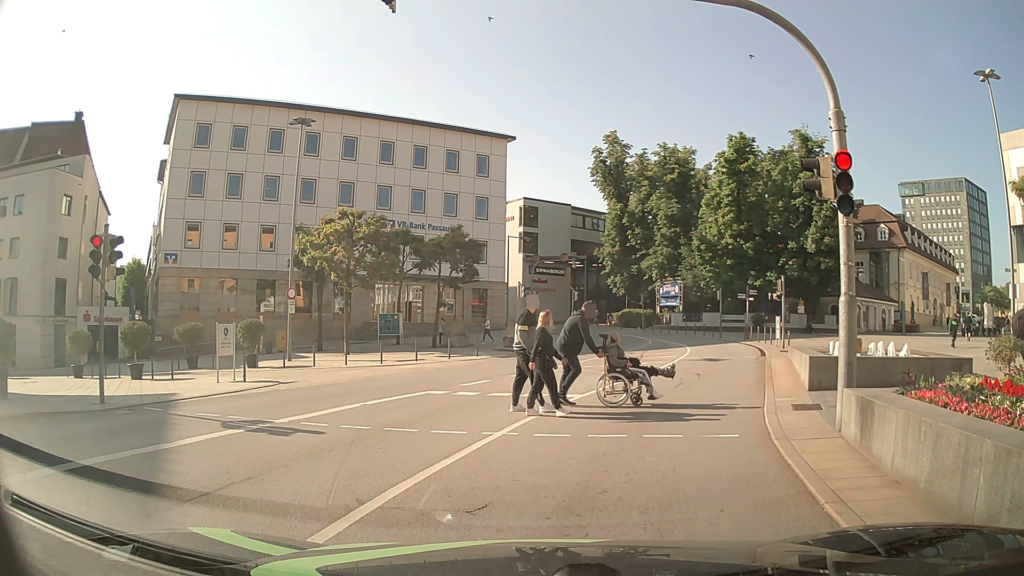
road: primary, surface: asphalt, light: Day
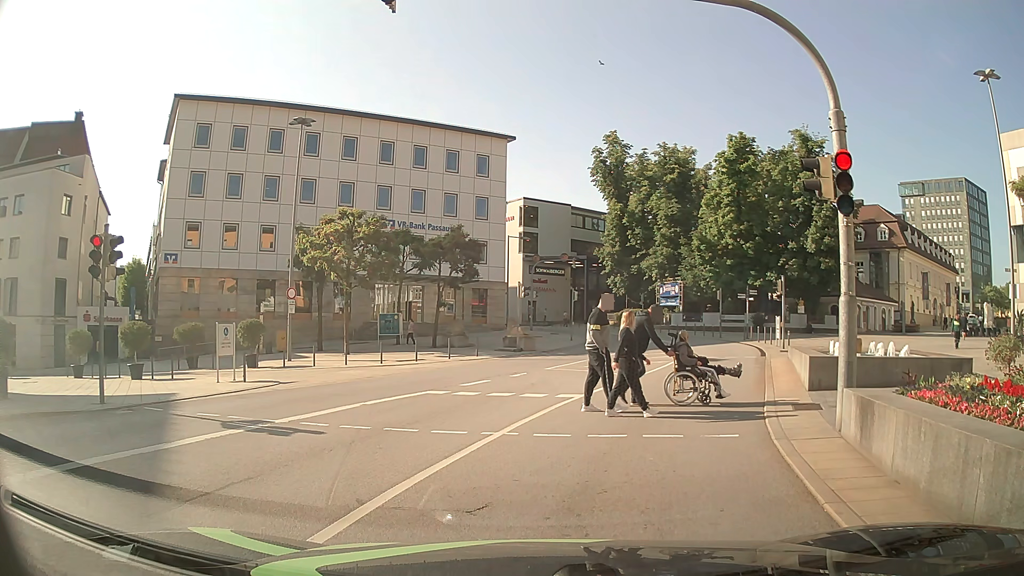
(0.0, 0.0) m; 0°
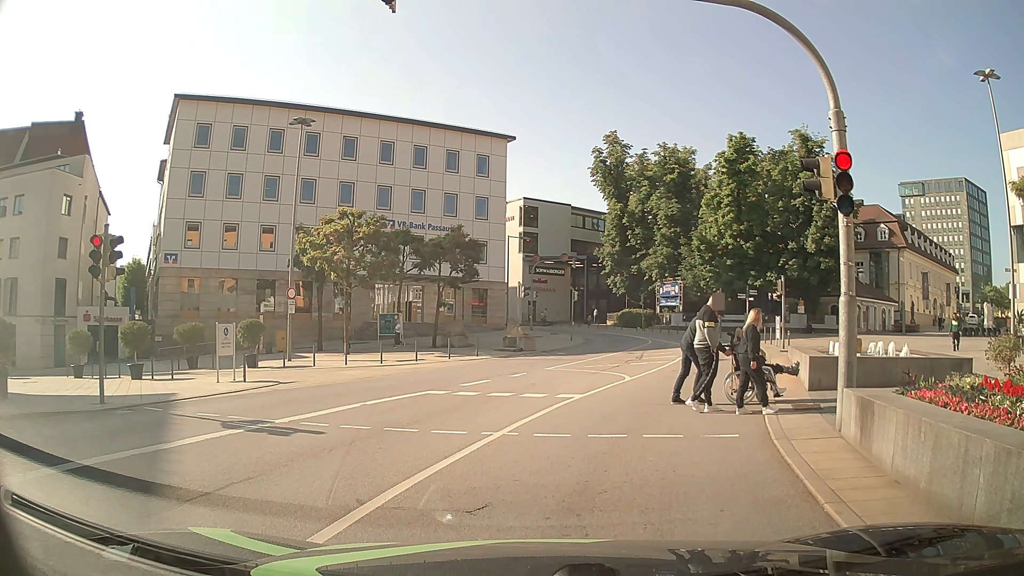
(0.0, 0.0) m; 0°
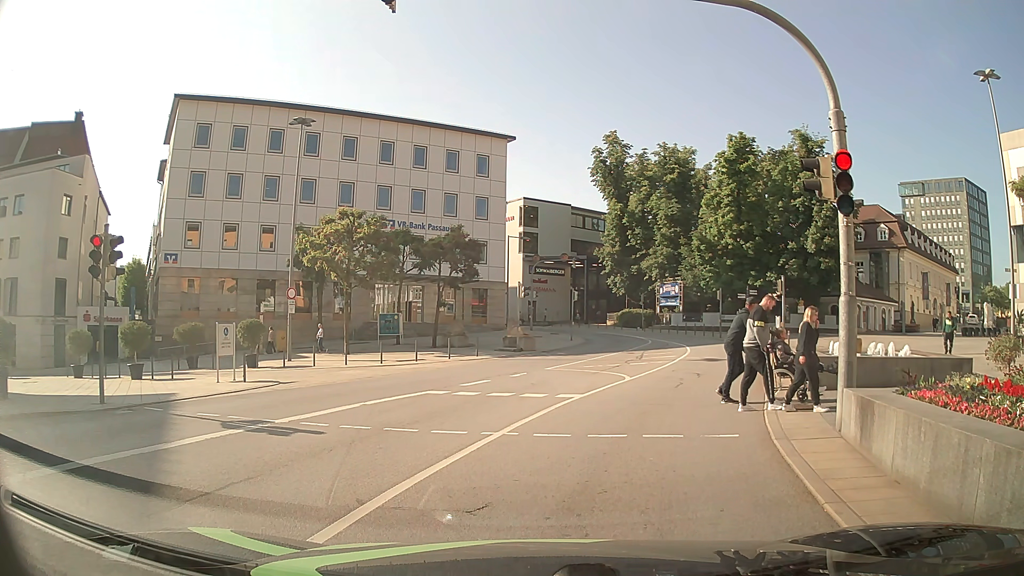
(0.0, 0.0) m; 0°
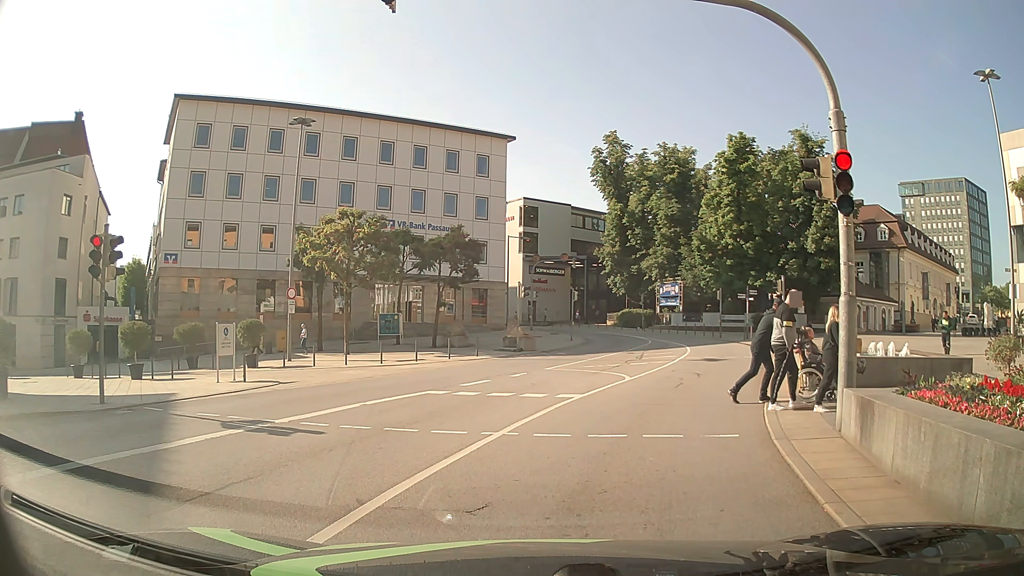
(0.0, 0.0) m; 0°
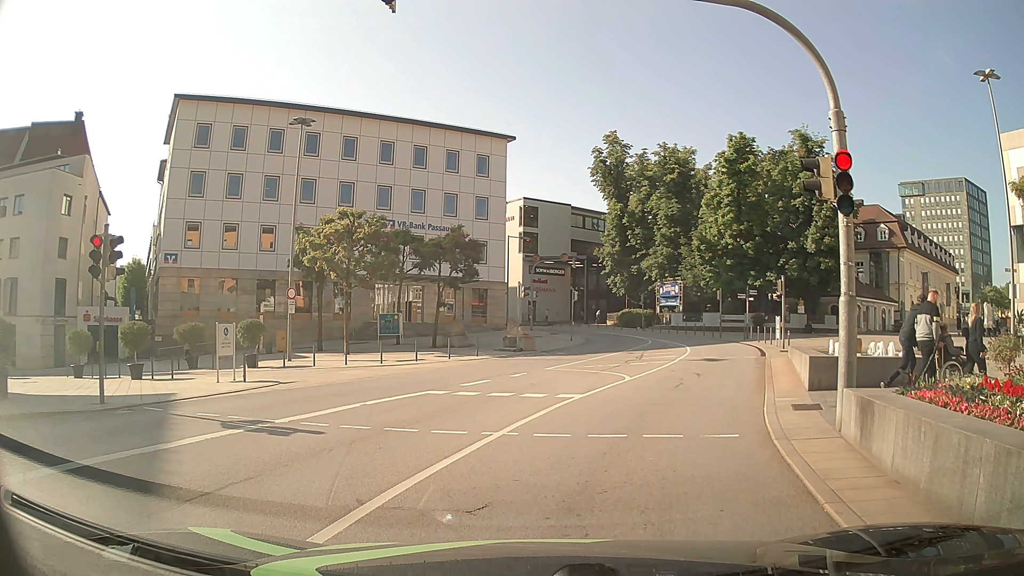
(0.0, 0.0) m; 0°
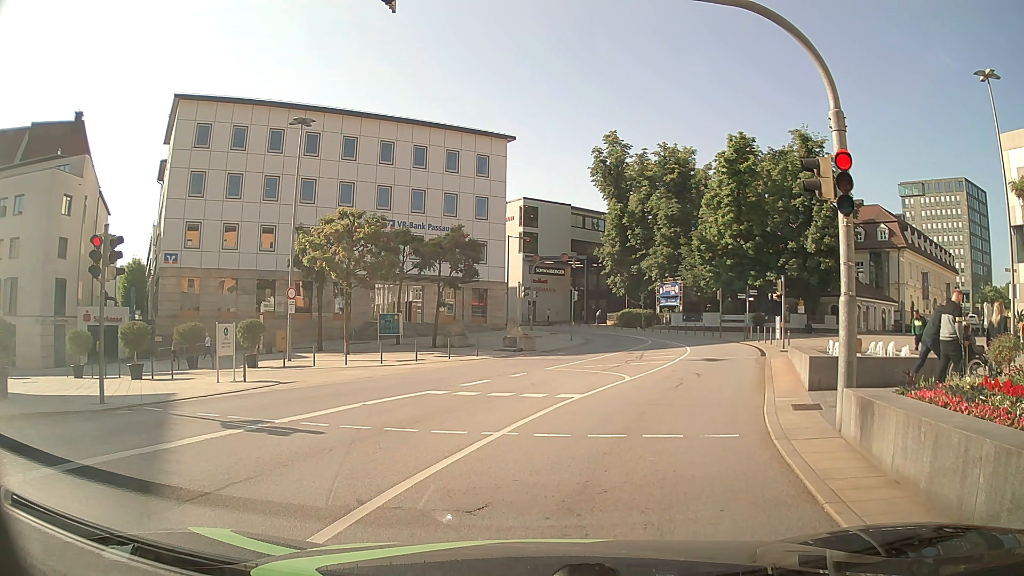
(0.0, 0.0) m; 0°
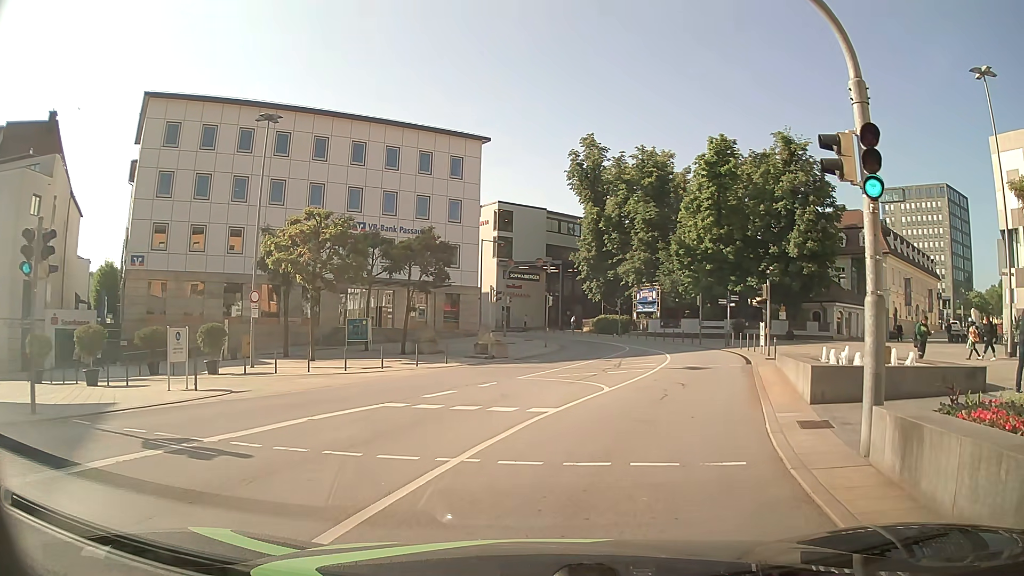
(+0.1, +1.7) m; +4°
(+1, +10) (+4, +19) (+7, +29) (+8, +39) (+7, +49) (+4, +59) (0, +67) (-6, +76) (-12, +84) (-18, +92) m
